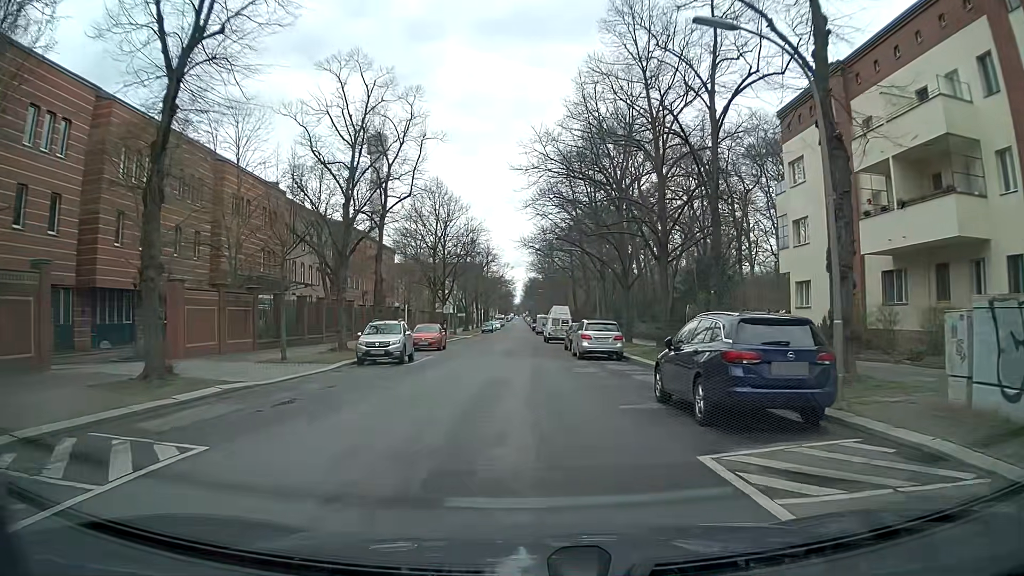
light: Day
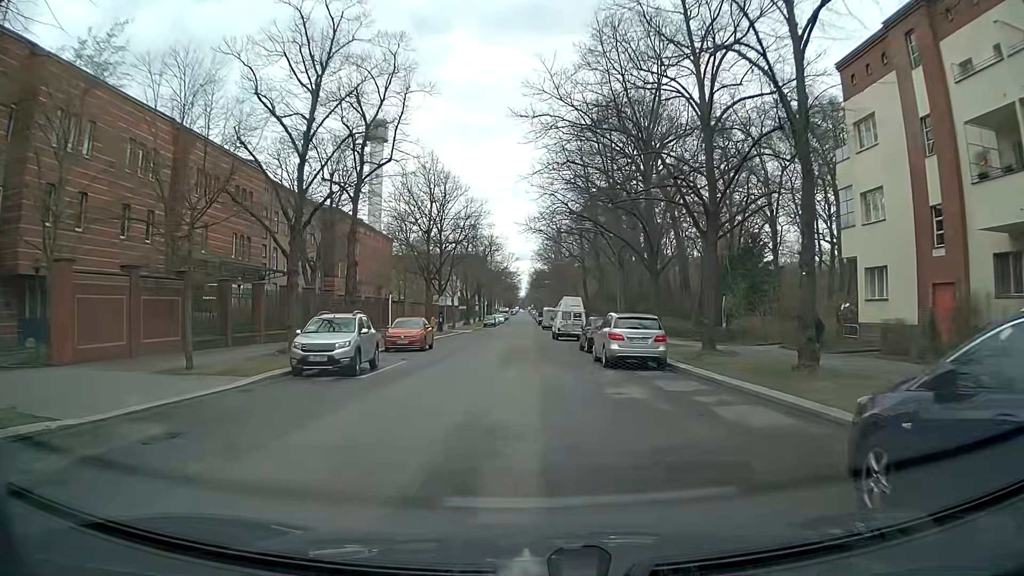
(0.0, +7.4) m; +1°
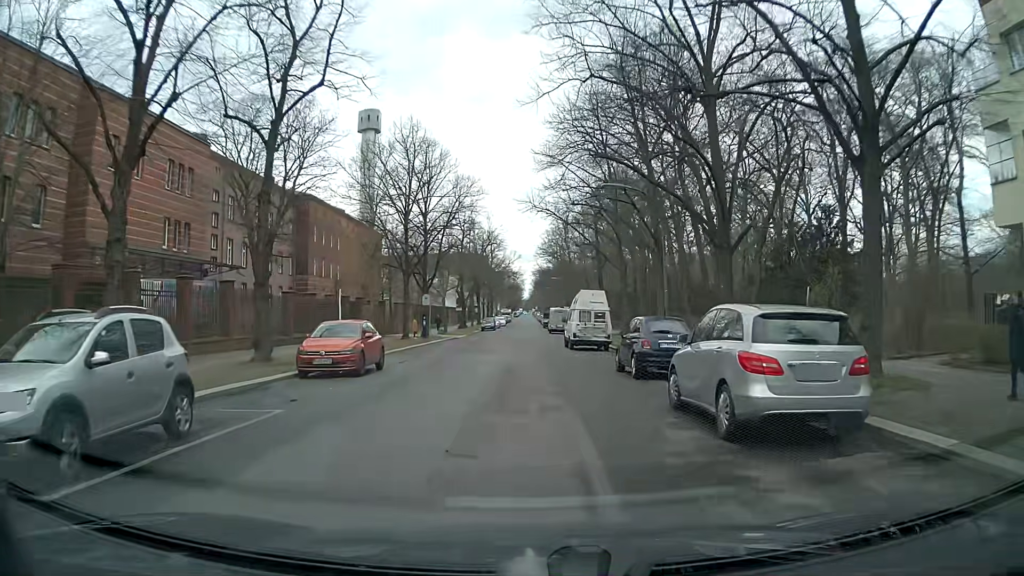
(-0.1, +11.6) m; 0°
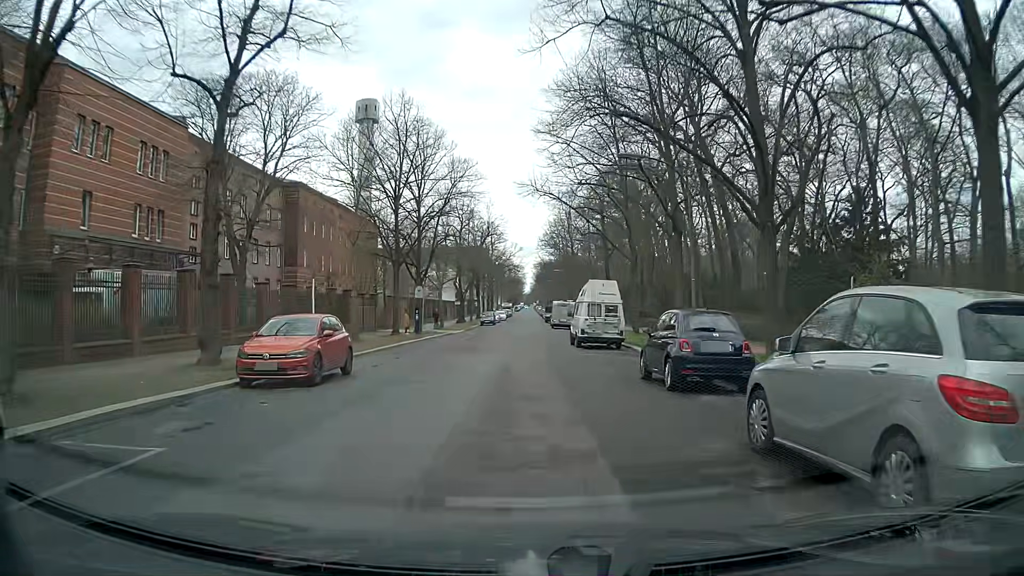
(0.0, +3.9) m; 0°
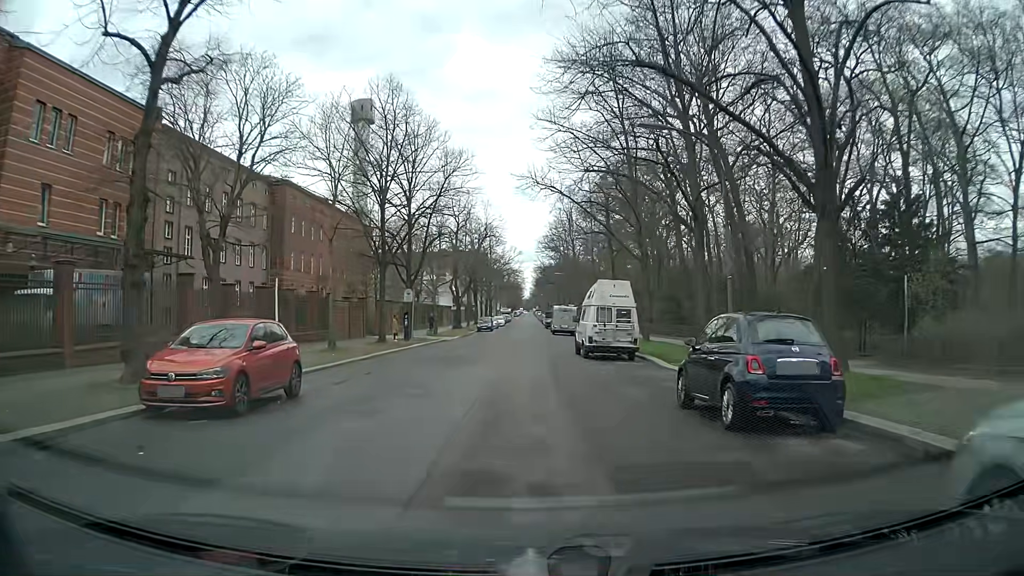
(0.0, +3.8) m; -1°
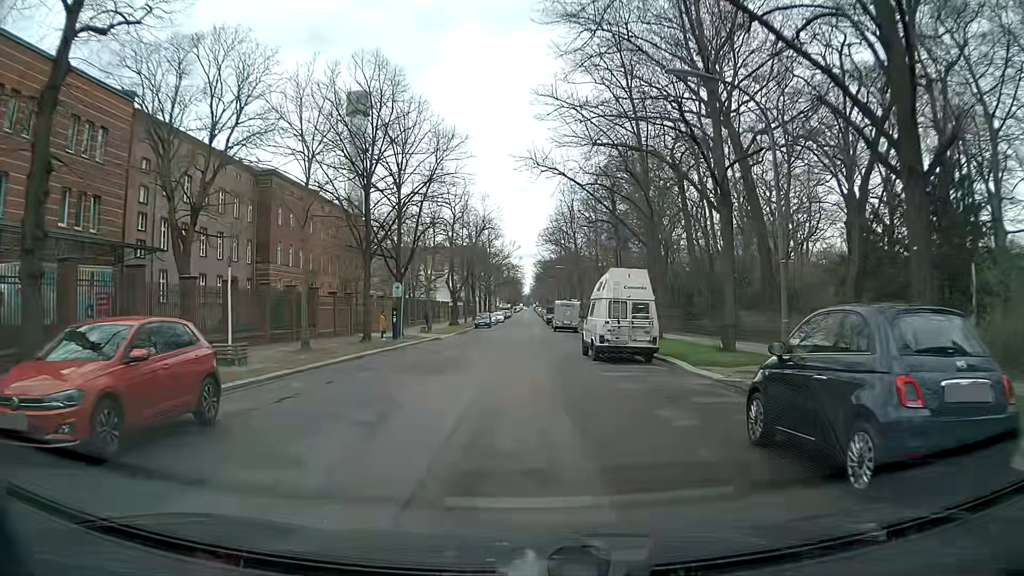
(+0.1, +3.6) m; +2°
